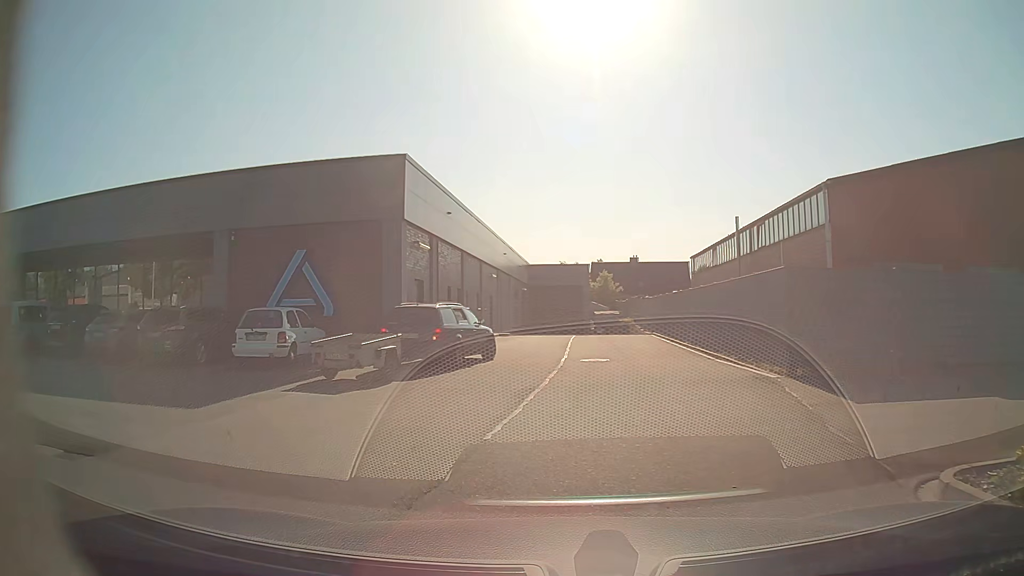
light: Day
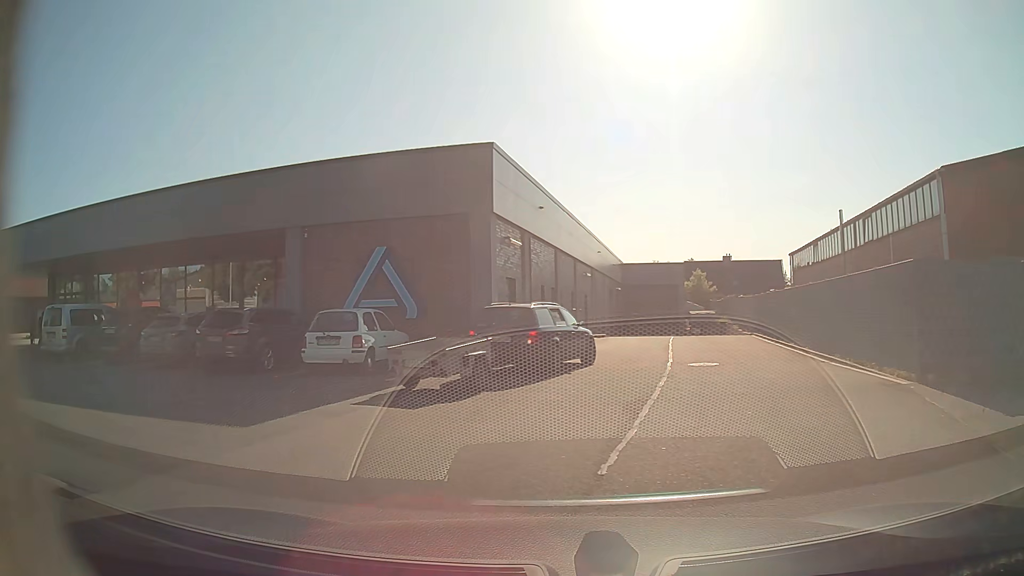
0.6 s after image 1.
(-0.1, +1.6) m; -7°
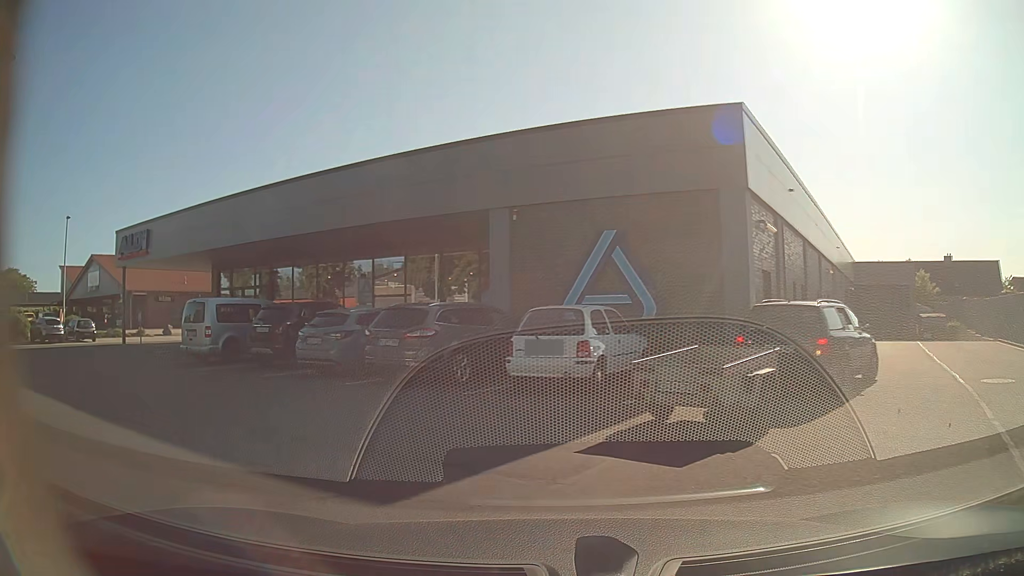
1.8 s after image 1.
(-0.6, +3.7) m; -20°
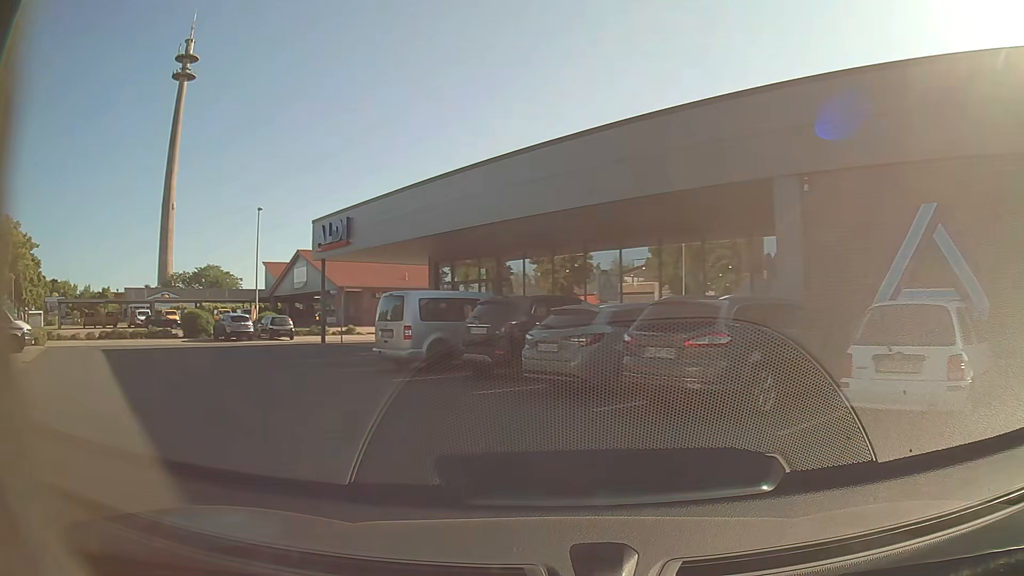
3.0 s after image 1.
(-0.6, +3.9) m; -19°
